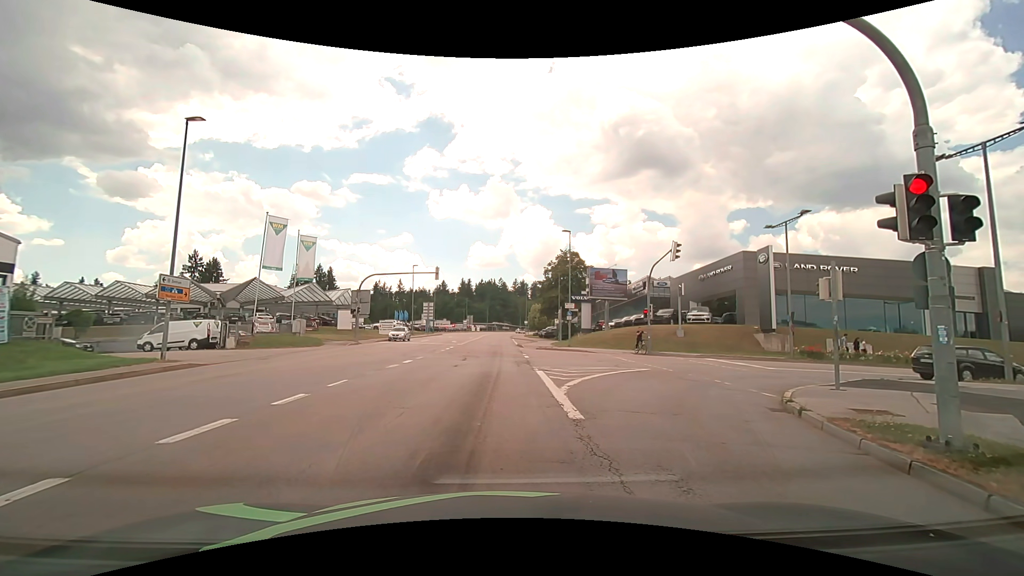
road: tertiary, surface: asphalt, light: Day
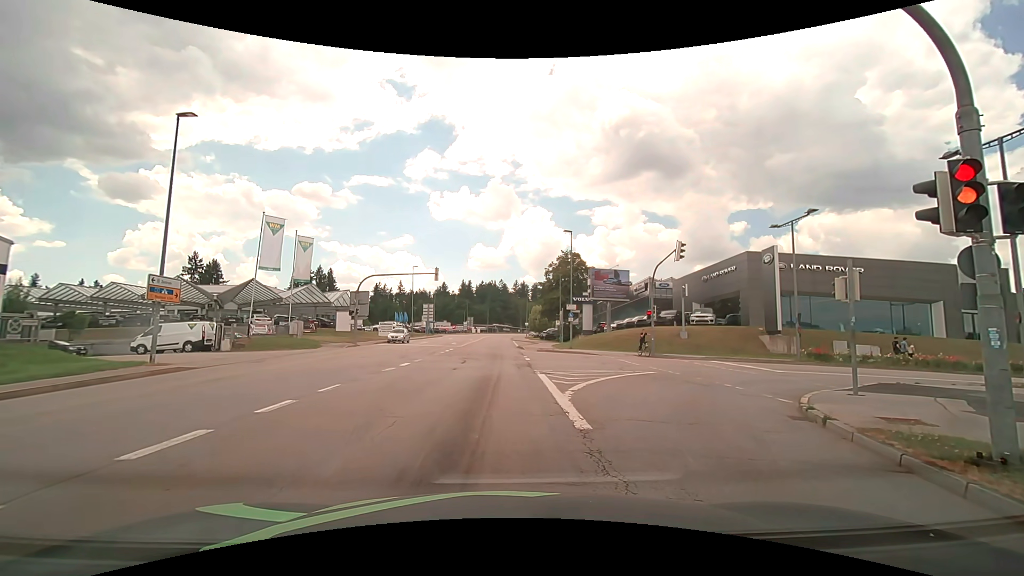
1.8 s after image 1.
(0.0, +0.7) m; 0°
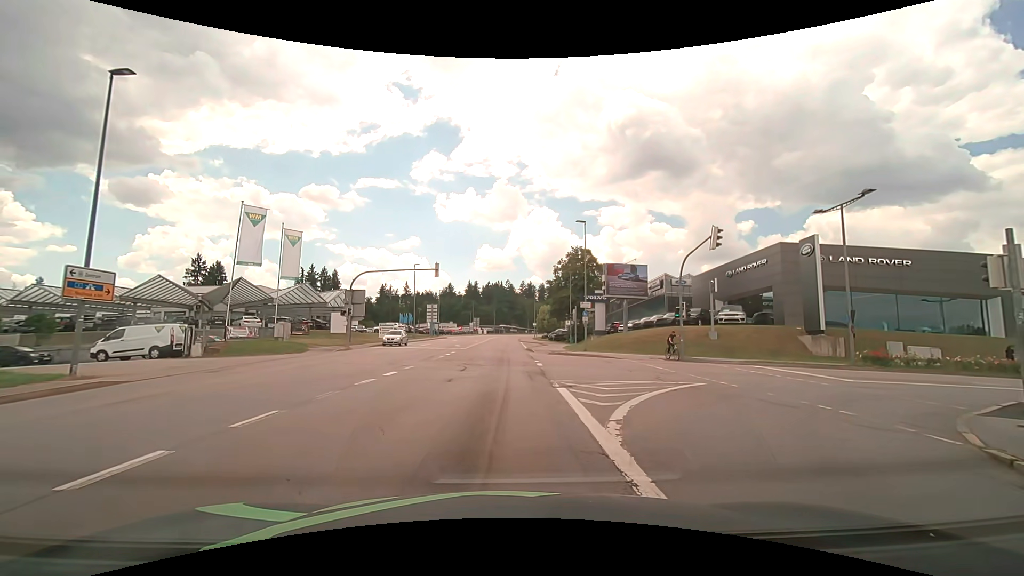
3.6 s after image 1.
(0.0, +4.5) m; 0°
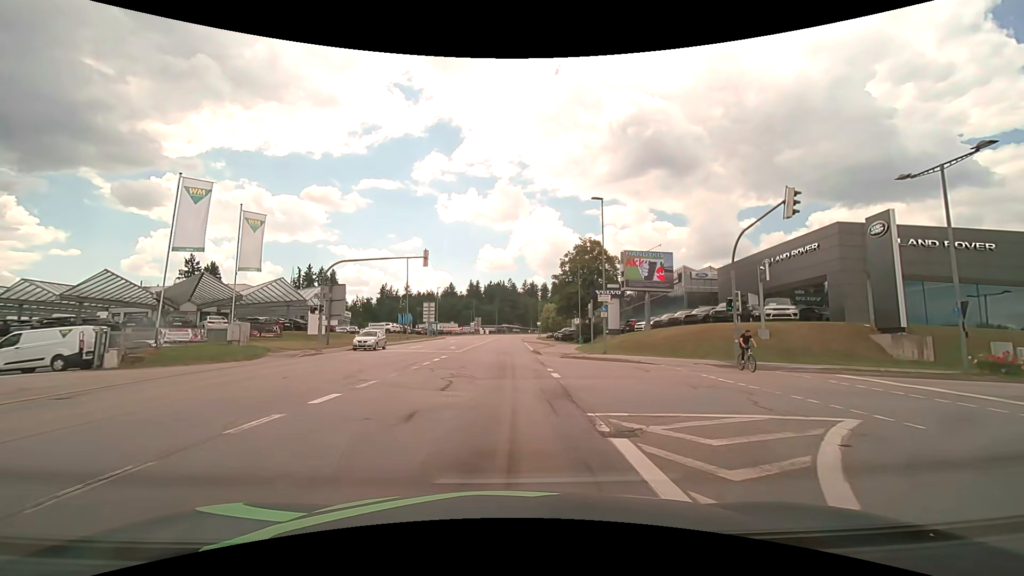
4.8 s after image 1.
(-0.1, +6.9) m; -1°
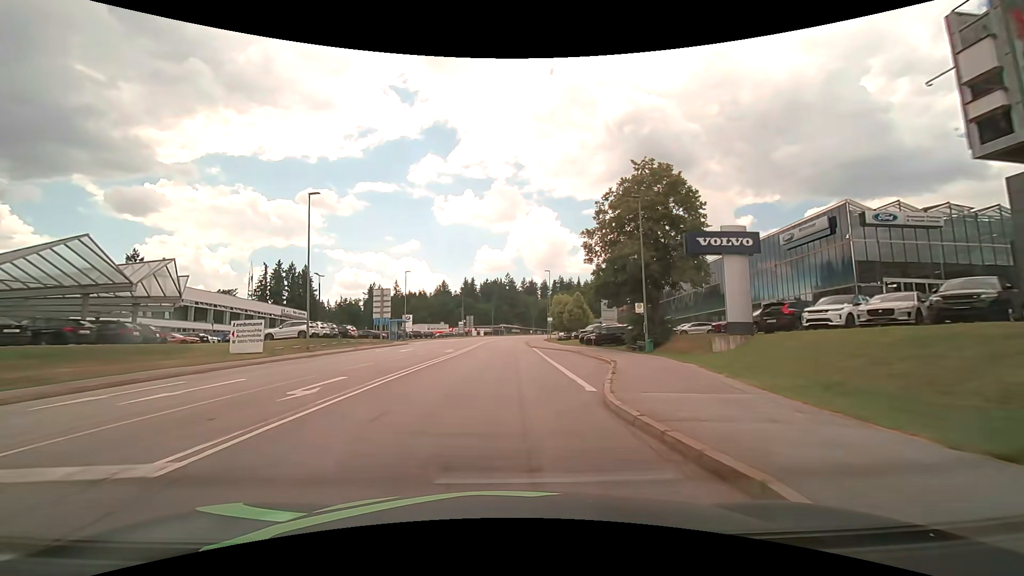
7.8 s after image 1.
(+0.2, +31.5) m; 0°
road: secondary
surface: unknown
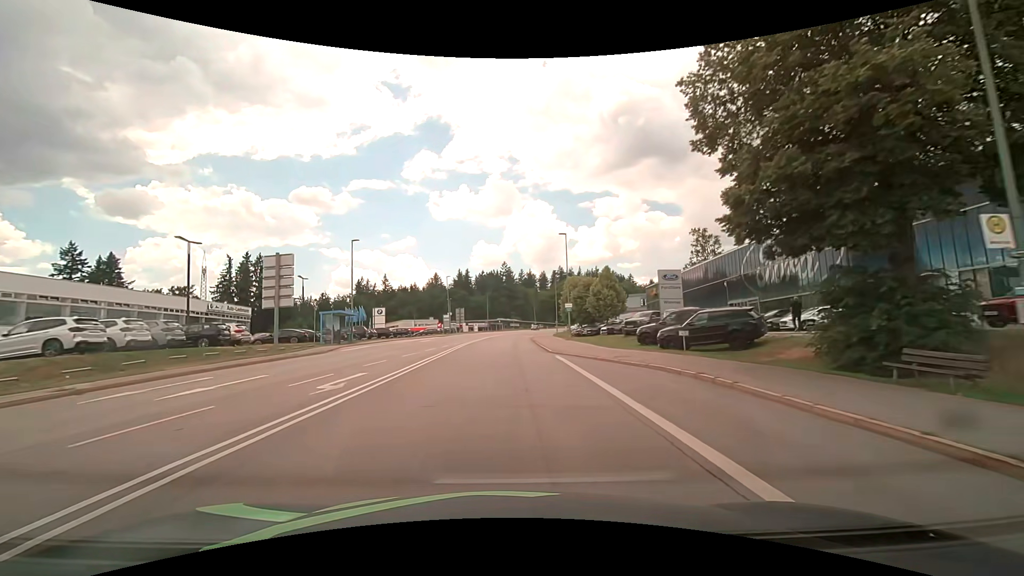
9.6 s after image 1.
(0.0, +23.9) m; 0°
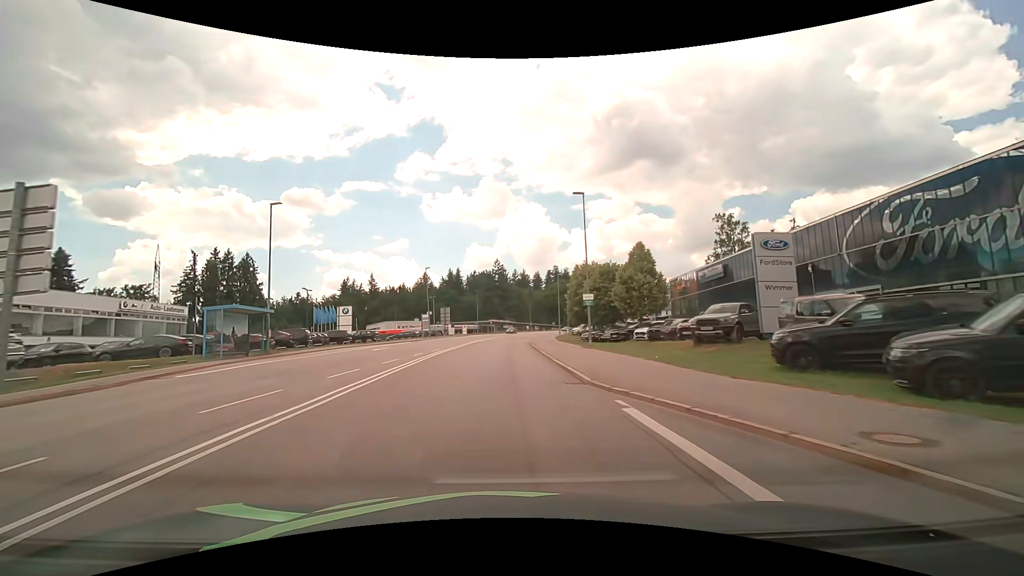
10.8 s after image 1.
(+0.1, +15.4) m; +1°
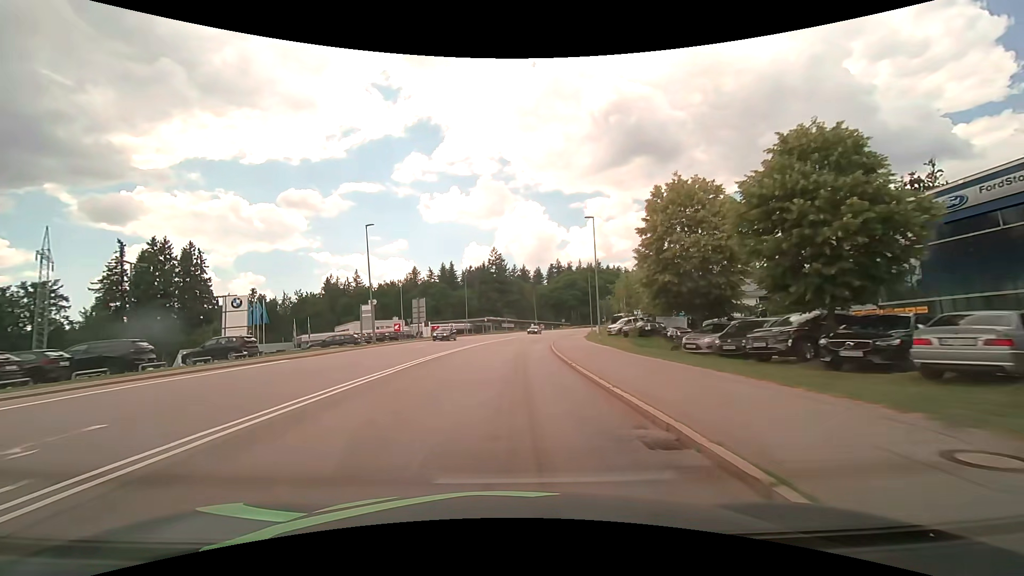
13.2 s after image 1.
(-0.1, +30.8) m; 0°
